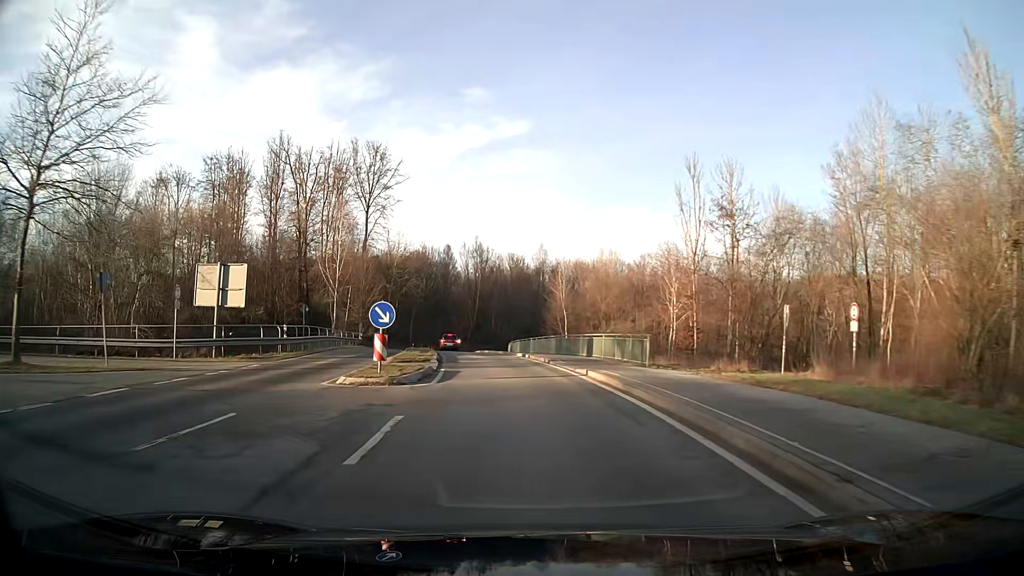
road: secondary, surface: asphalt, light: Day
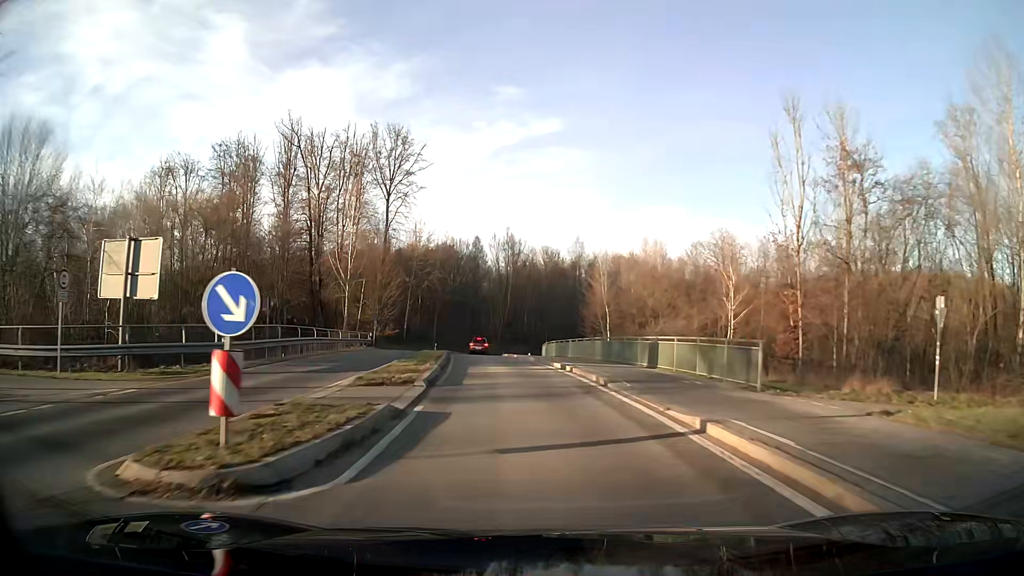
(-0.2, +9.4) m; -3°
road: primary_link
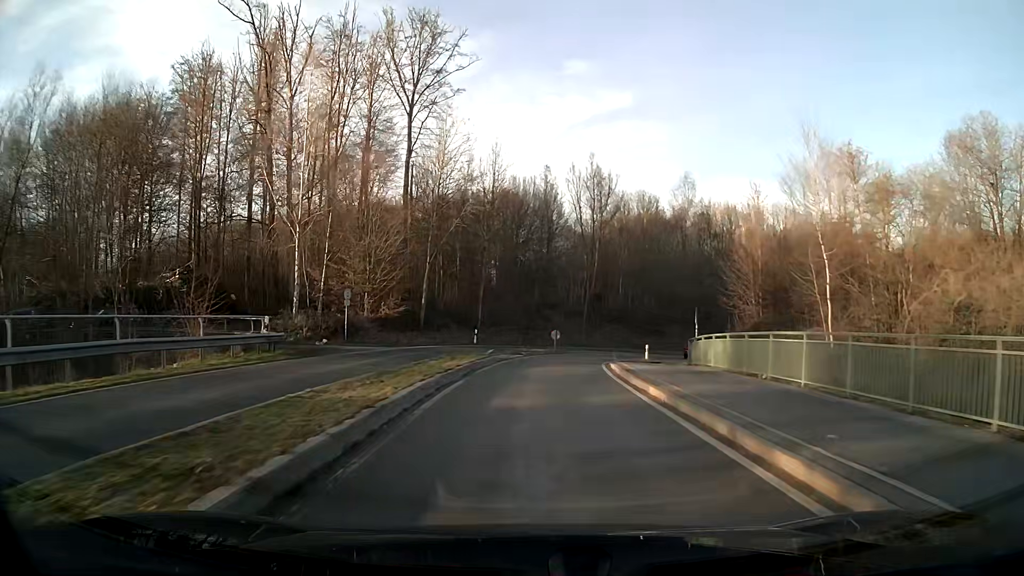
(-2.1, +35.6) m; -5°
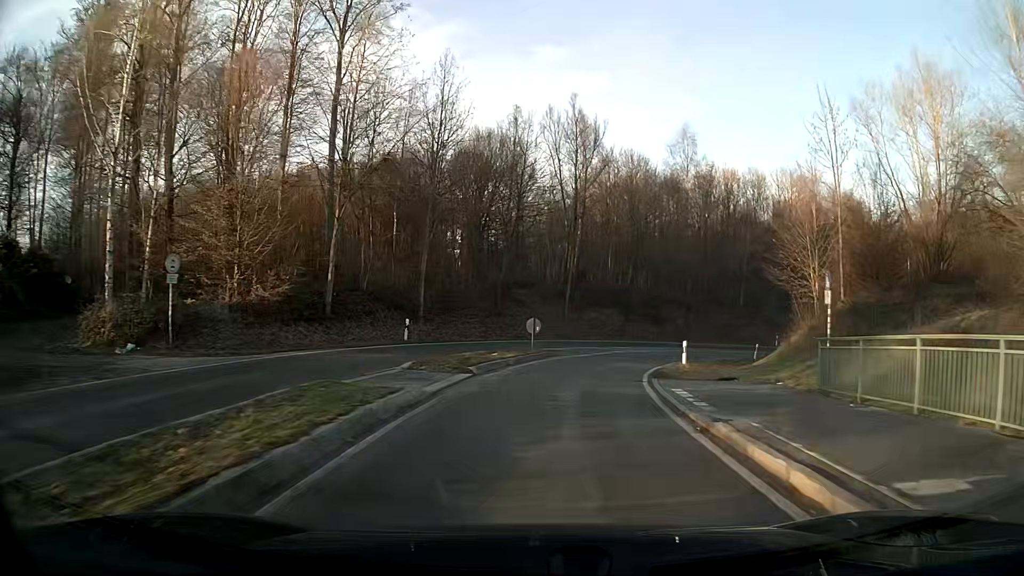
(+0.3, +16.5) m; +4°
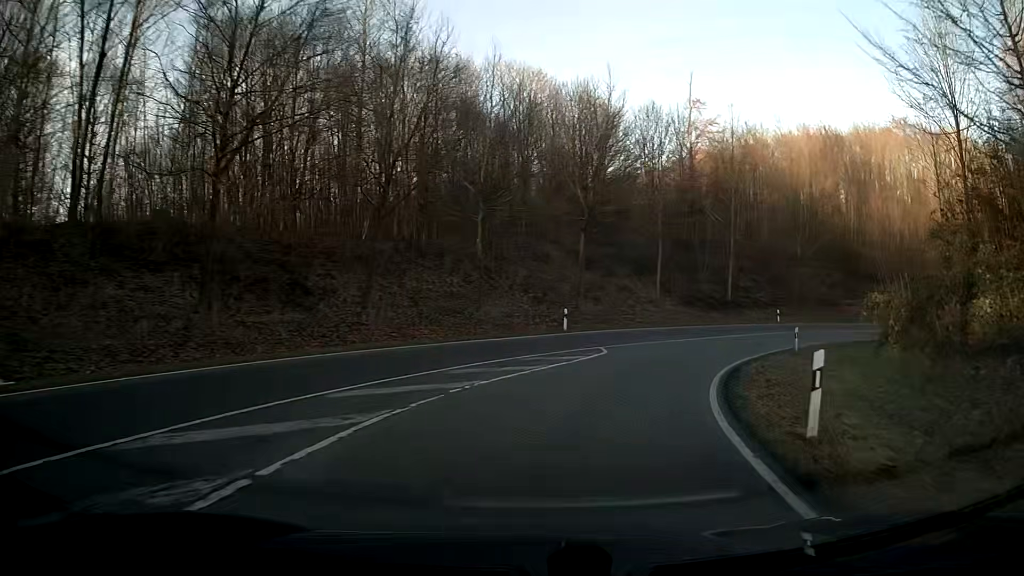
(+8.3, +36.9) m; +29°
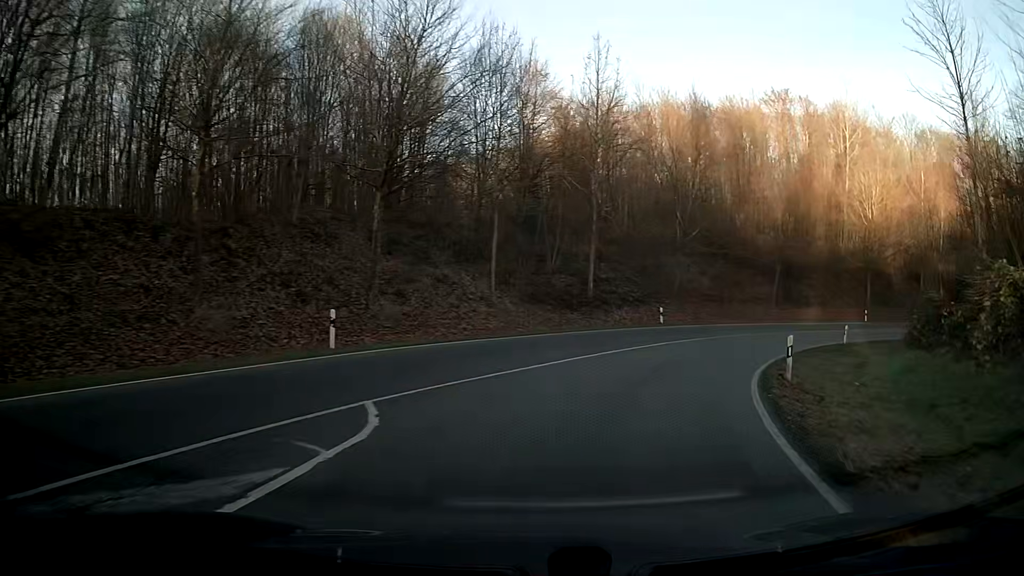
(+1.9, +14.7) m; +15°
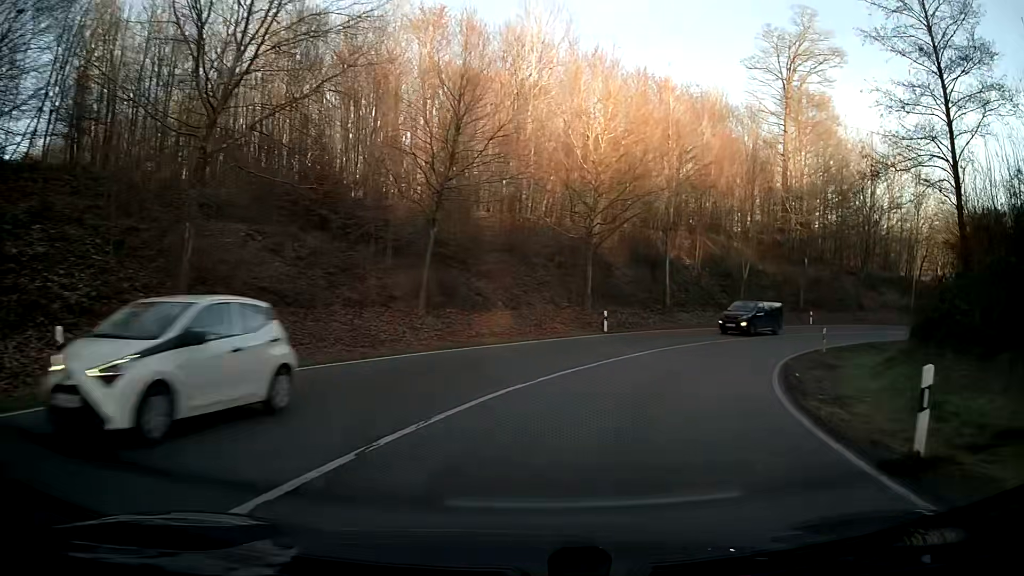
(+8.1, +27.6) m; +32°
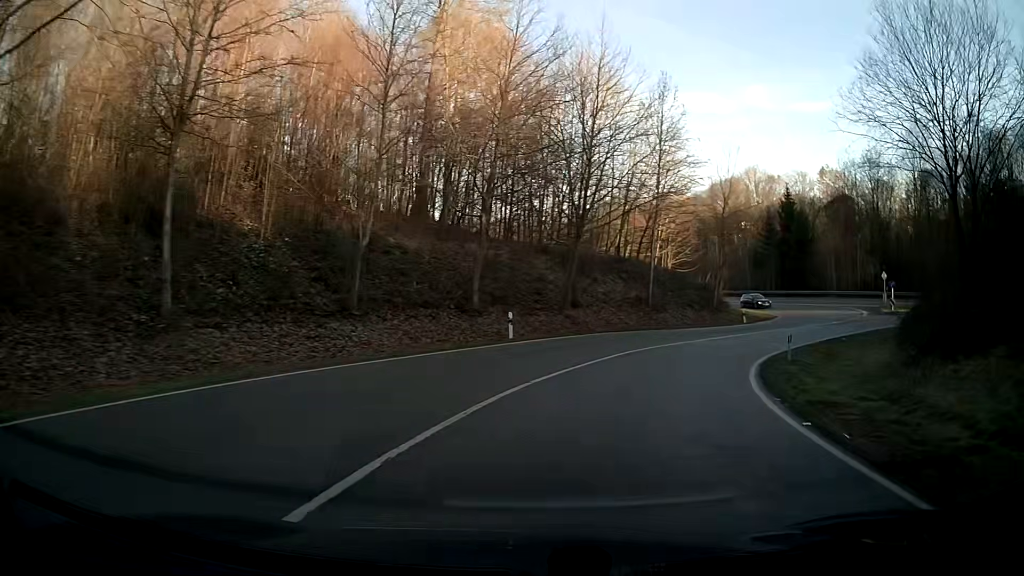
(+7.8, +27.1) m; +32°
